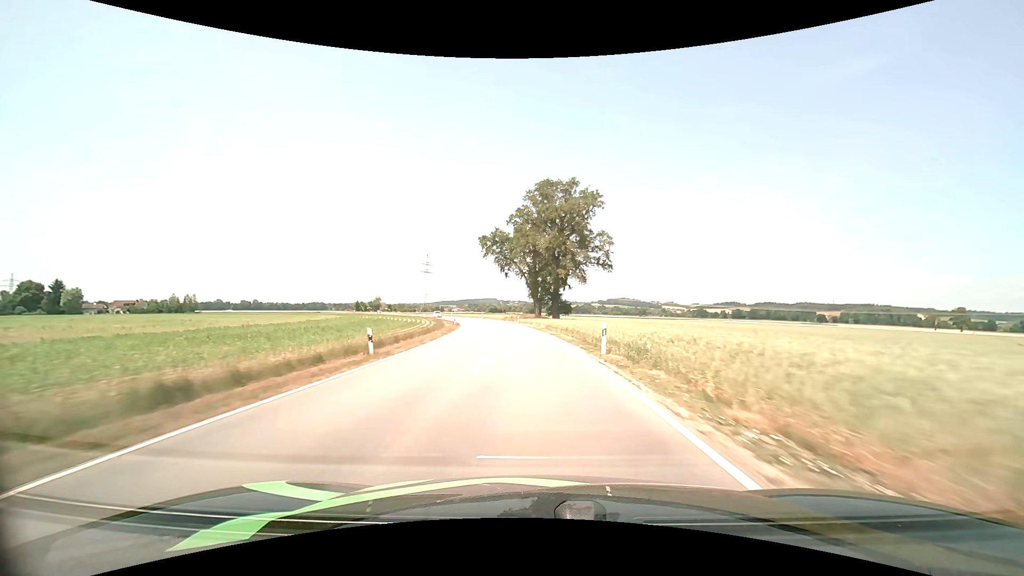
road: tertiary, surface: asphalt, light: Day
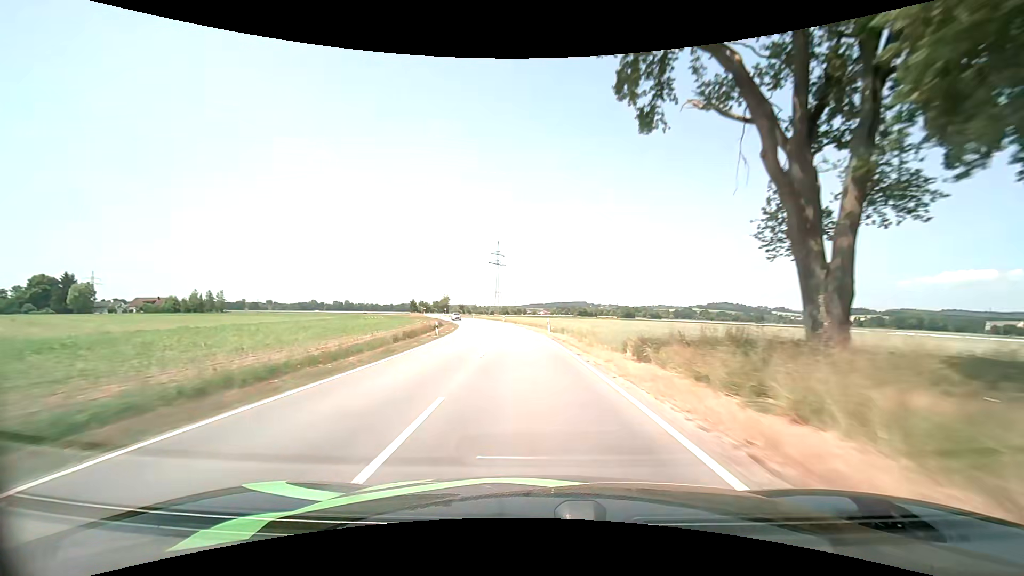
(-5.8, +67.4) m; -10°
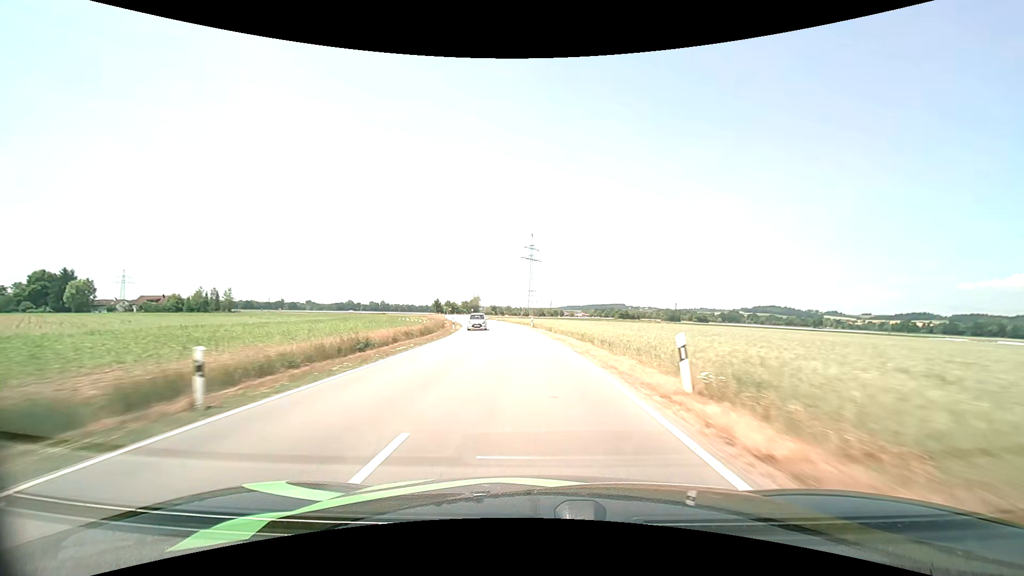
(-1.0, +27.1) m; -4°
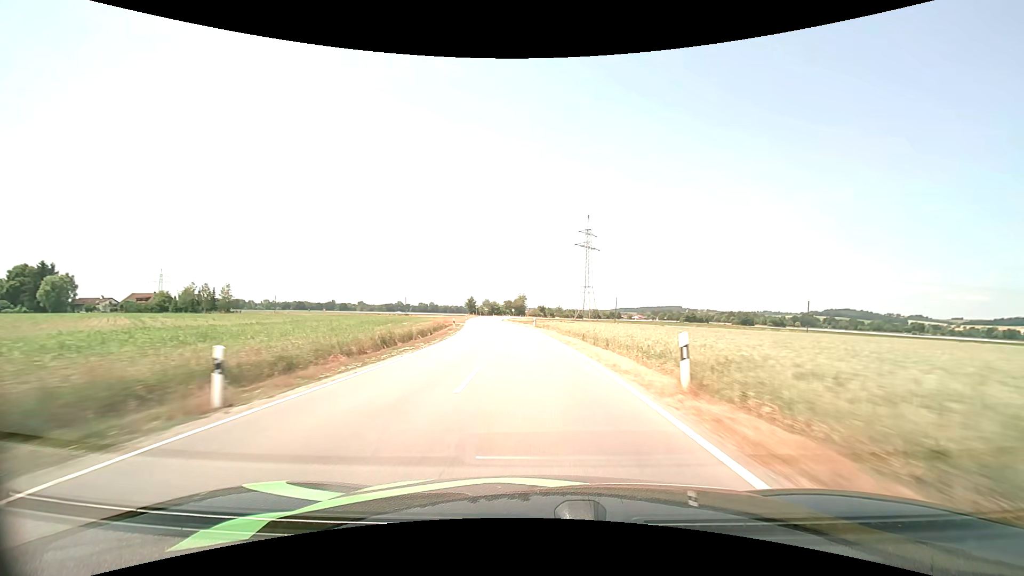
(-2.1, +41.2) m; -6°
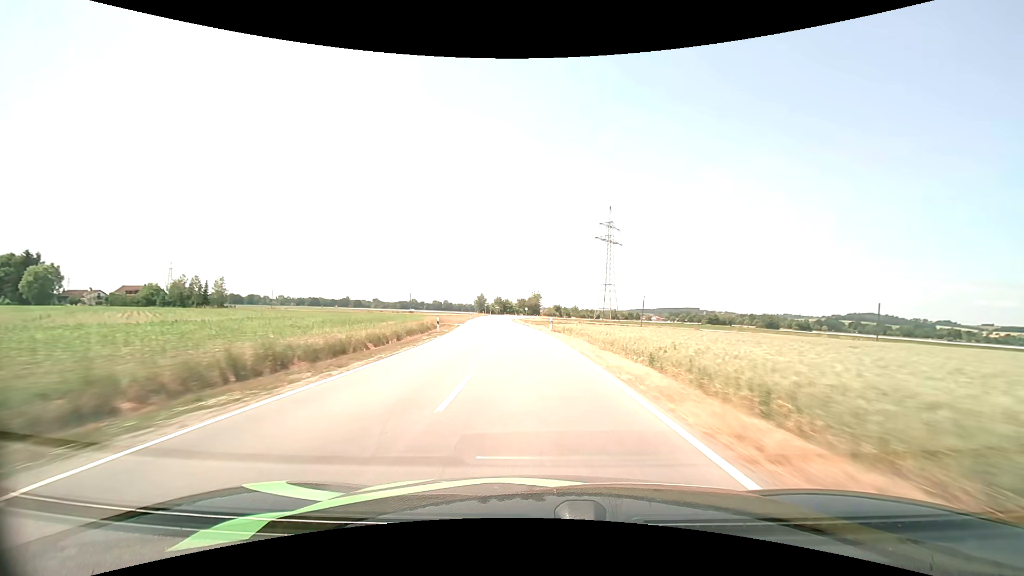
(-0.2, +14.0) m; -2°
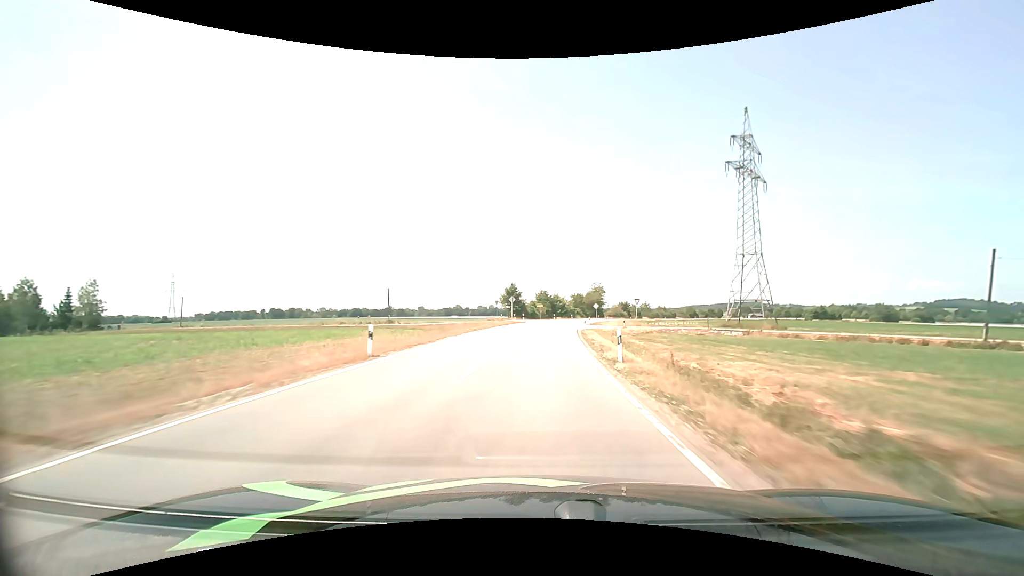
(-4.7, +69.3) m; -6°
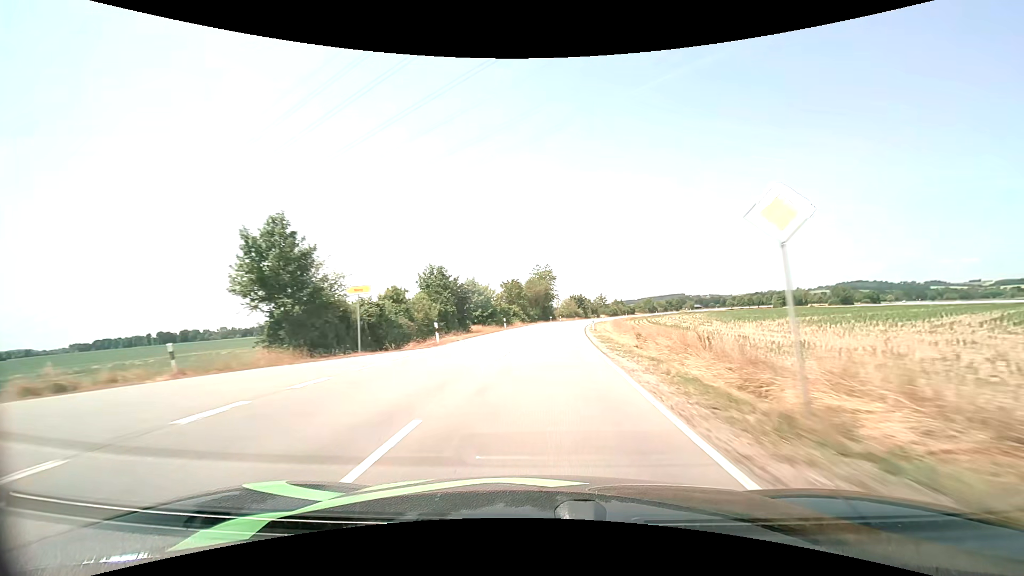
(+4.3, +68.8) m; +7°
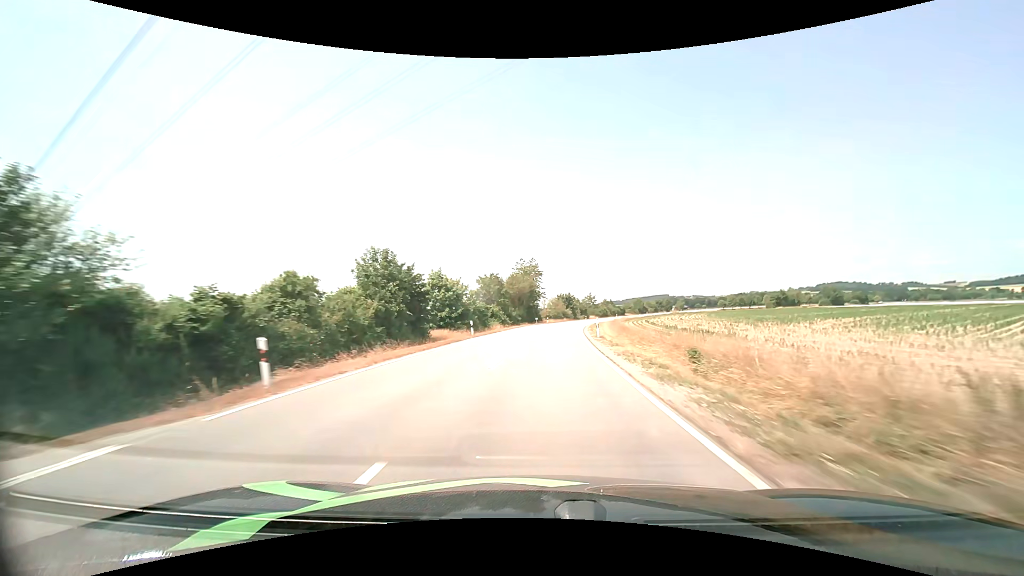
(+0.2, +13.8) m; +2°
(0, +10) (0, +20) (+1, +30) (+2, +40) (+3, +50) (+4, +60) (+5, +70) (+6, +80) (+8, +89) (+10, +99) m
